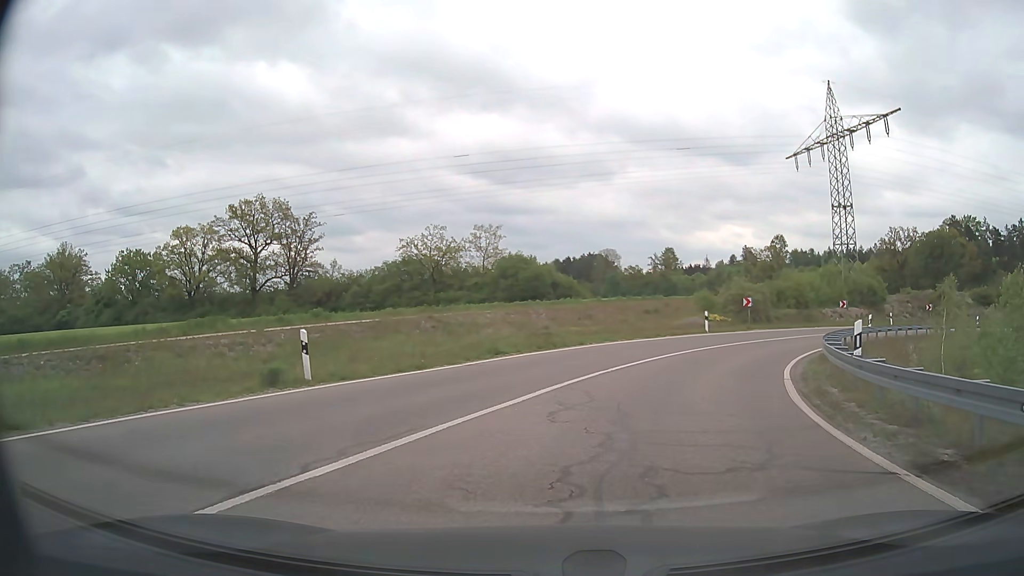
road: trunk_link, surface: asphalt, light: Day
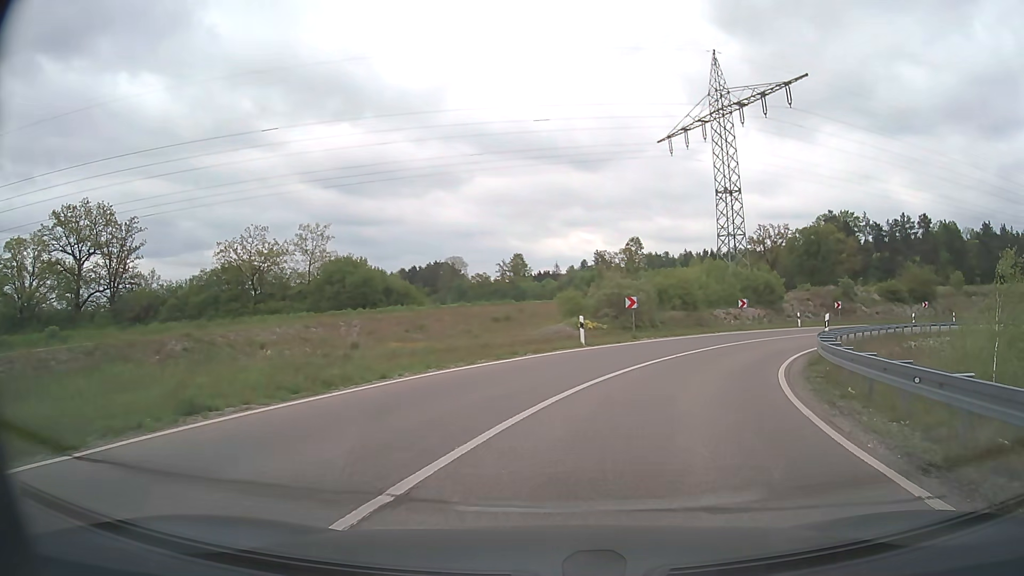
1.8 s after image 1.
(+0.9, +10.6) m; +12°
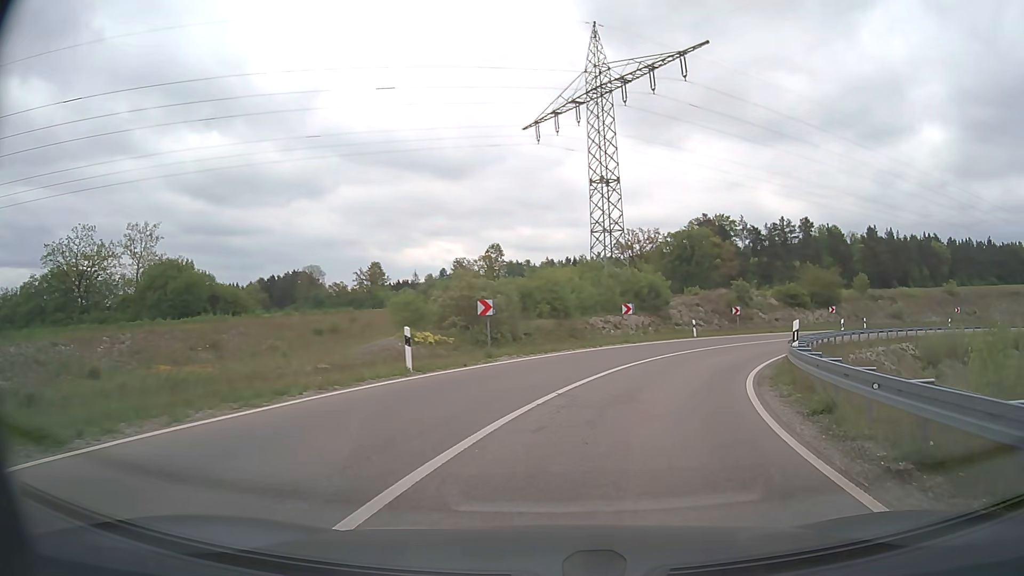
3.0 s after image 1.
(+0.8, +8.7) m; +12°
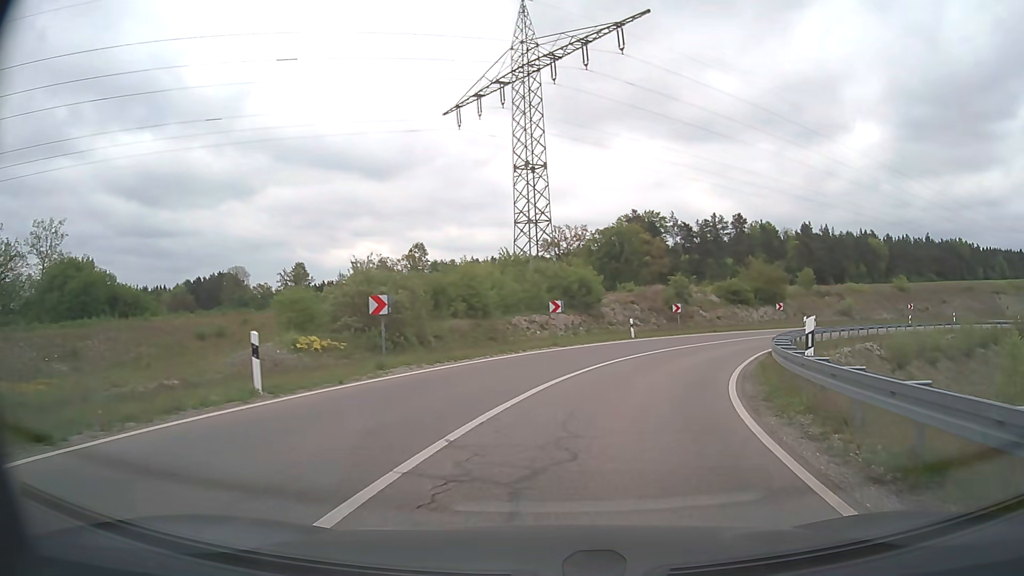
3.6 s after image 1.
(+0.3, +4.9) m; +6°
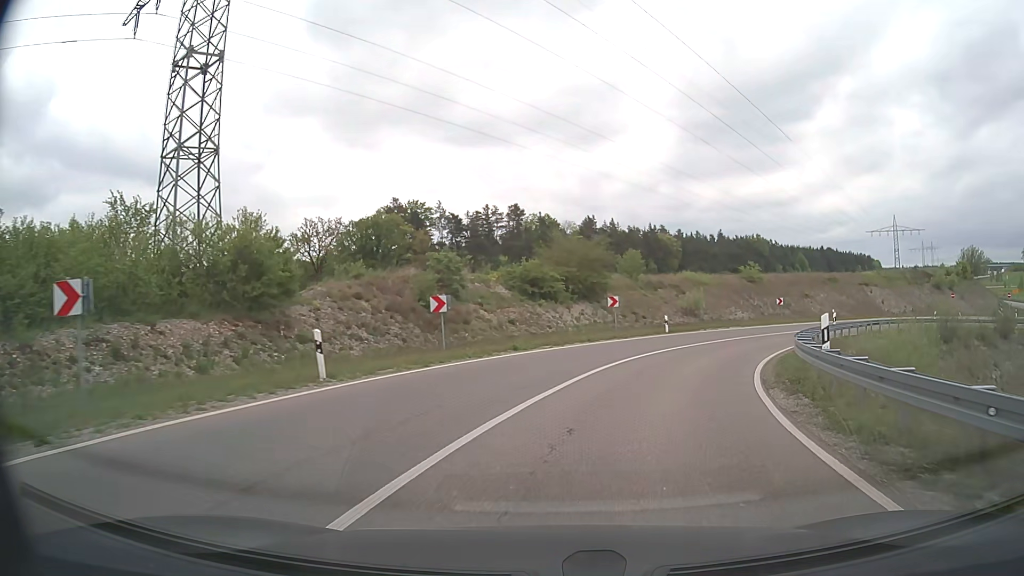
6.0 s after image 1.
(+3.5, +21.5) m; +19°
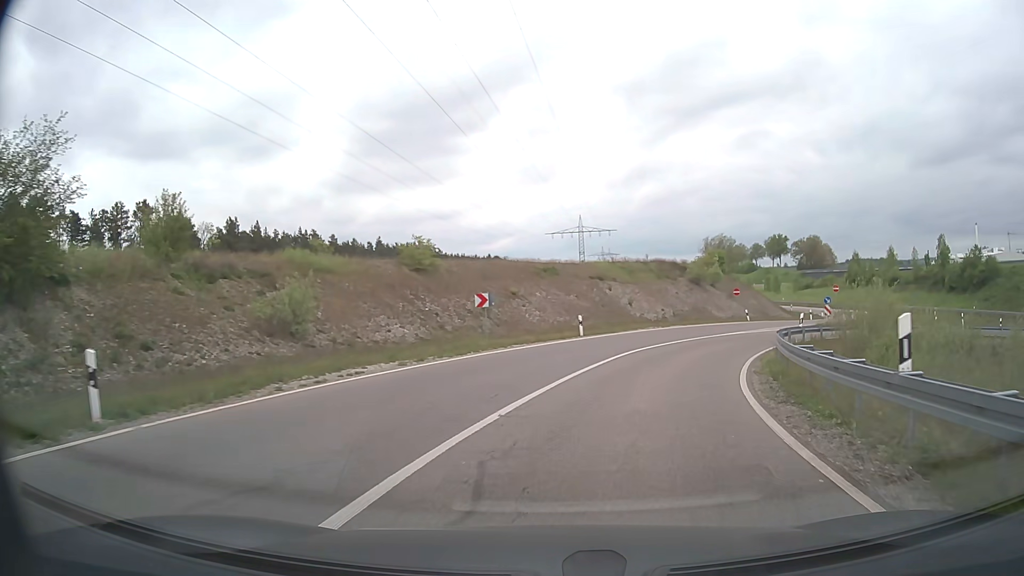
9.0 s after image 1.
(+7.1, +27.1) m; +28°
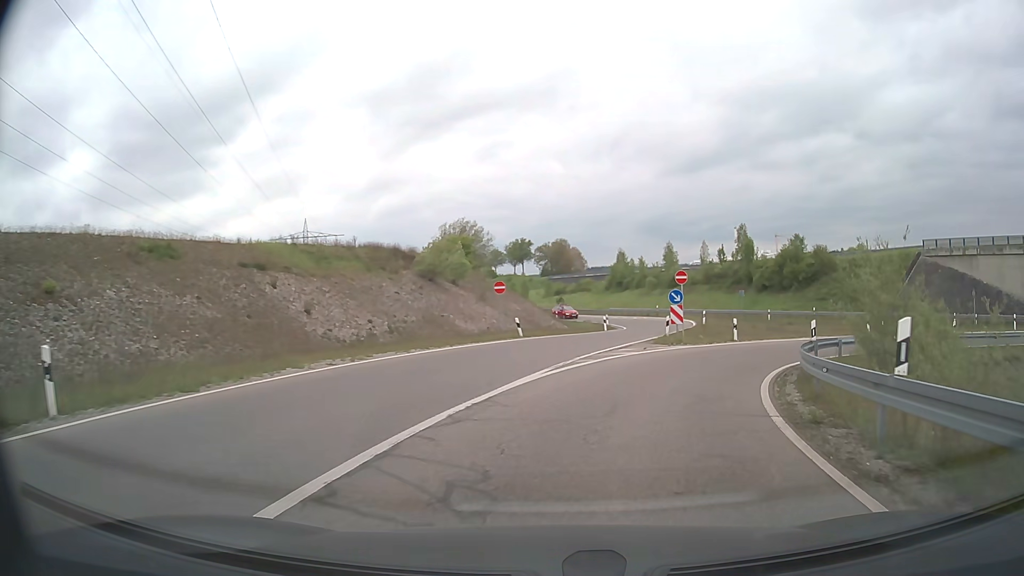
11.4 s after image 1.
(+4.5, +22.4) m; +23°
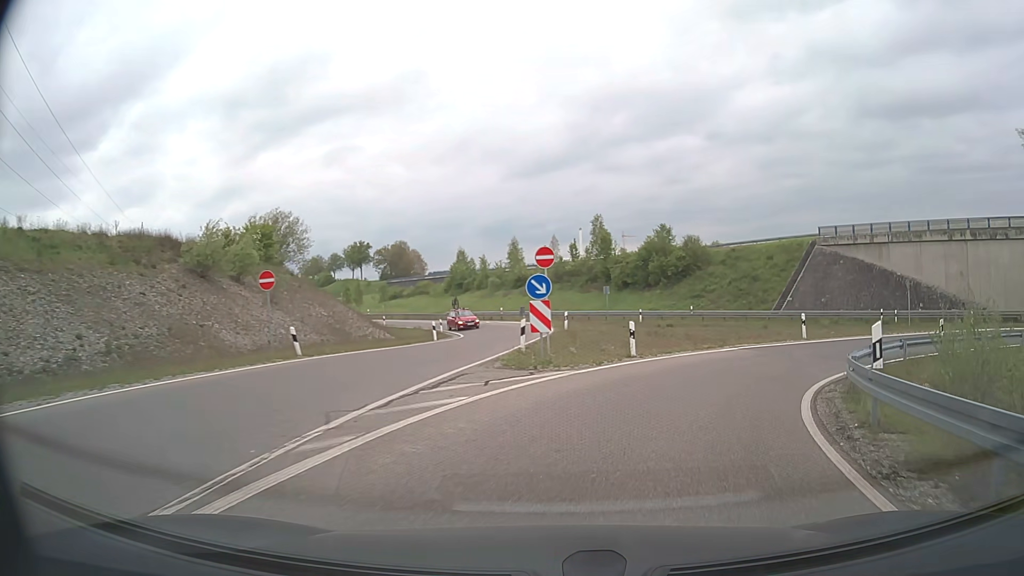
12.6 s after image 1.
(+1.2, +11.1) m; +13°
(+1, +10) (+6, +19) (+14, +25) (+23, +28) (+33, +28) (+42, +25) (+51, +20) (+60, +16) (+69, +11) (+78, +7) m
